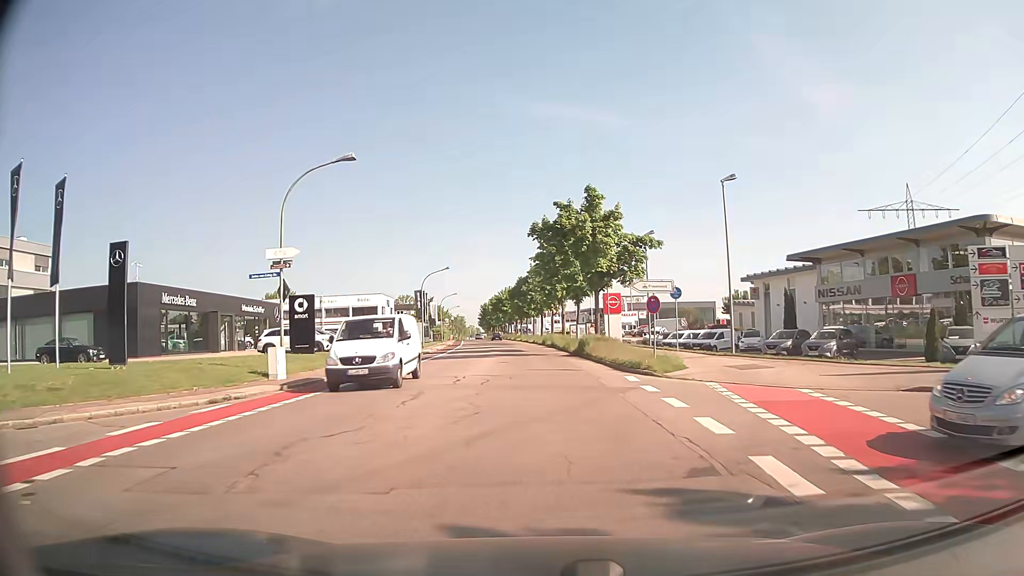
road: tertiary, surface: asphalt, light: Day
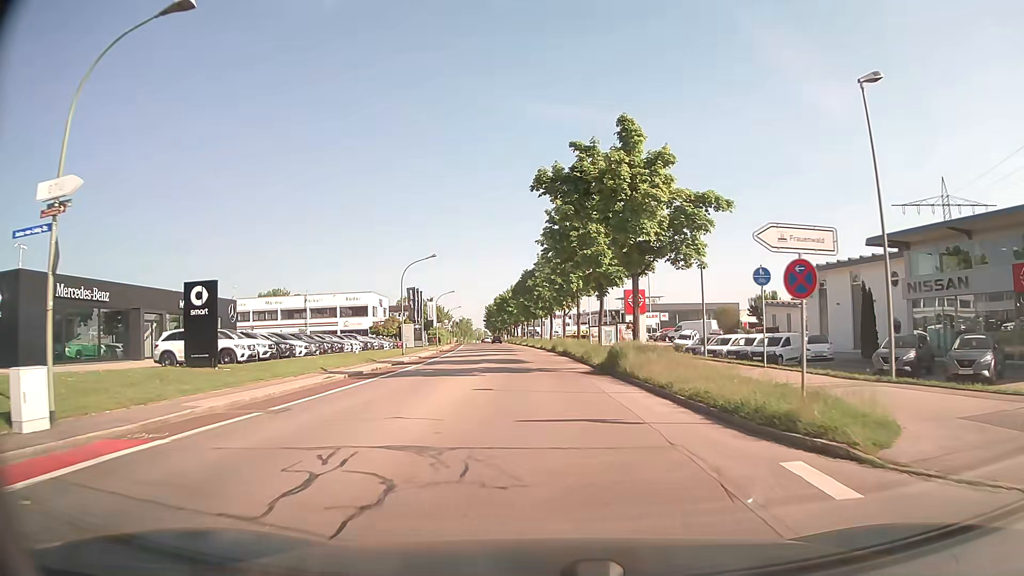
(-0.1, +12.3) m; -1°
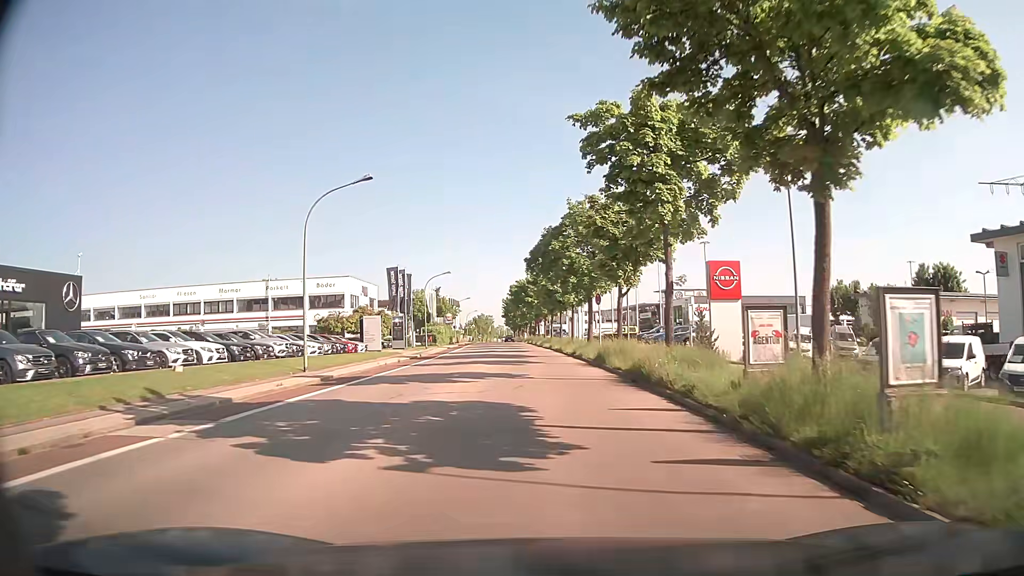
(-0.5, +24.9) m; -2°
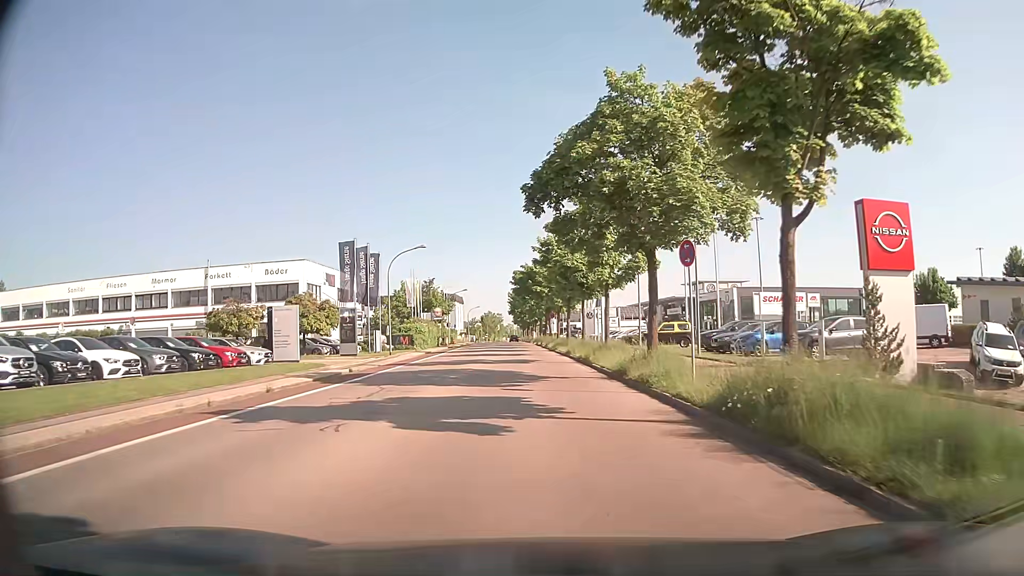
(0.0, +19.1) m; -1°
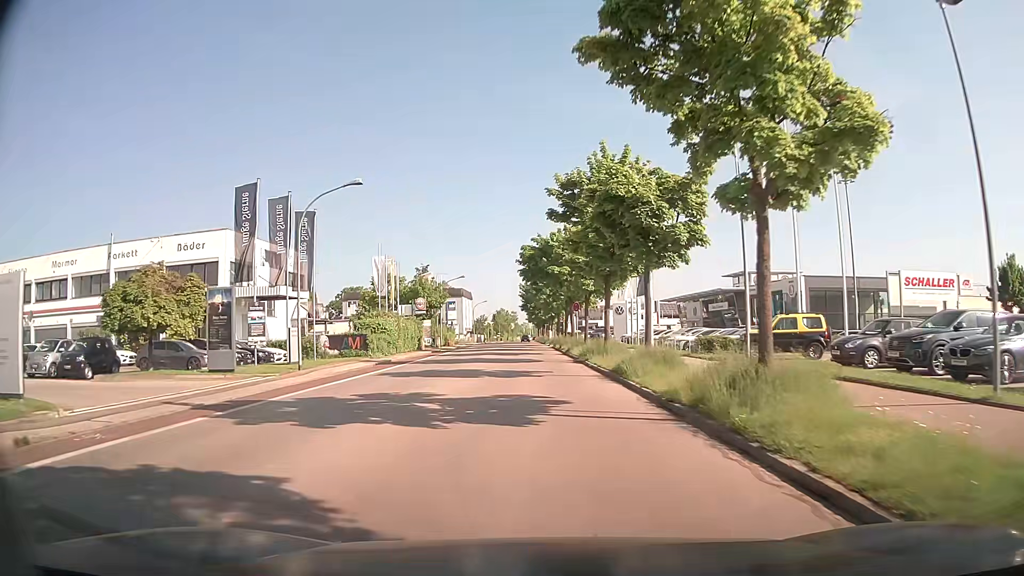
(-0.2, +19.6) m; -2°
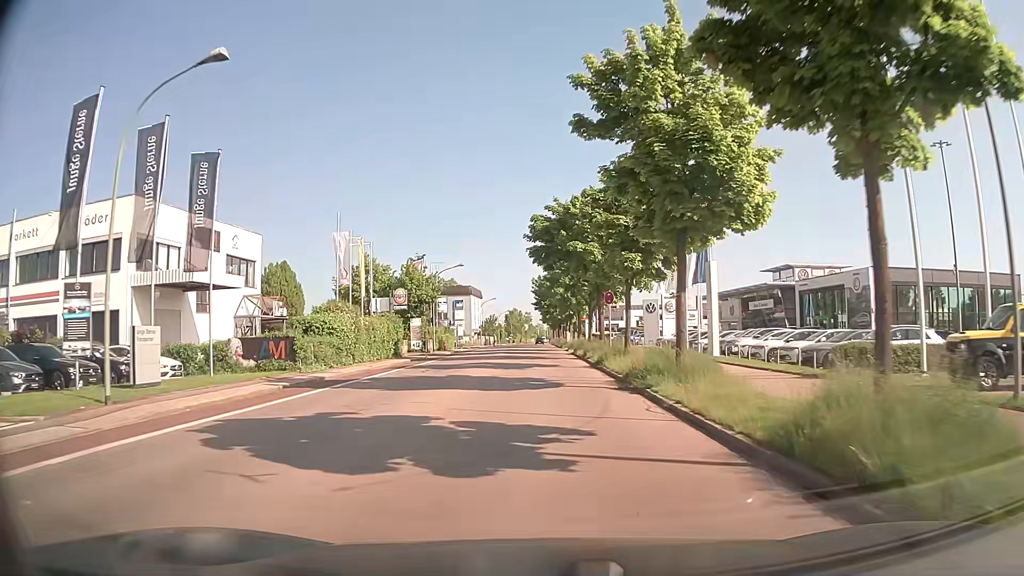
(+0.1, +13.4) m; -1°
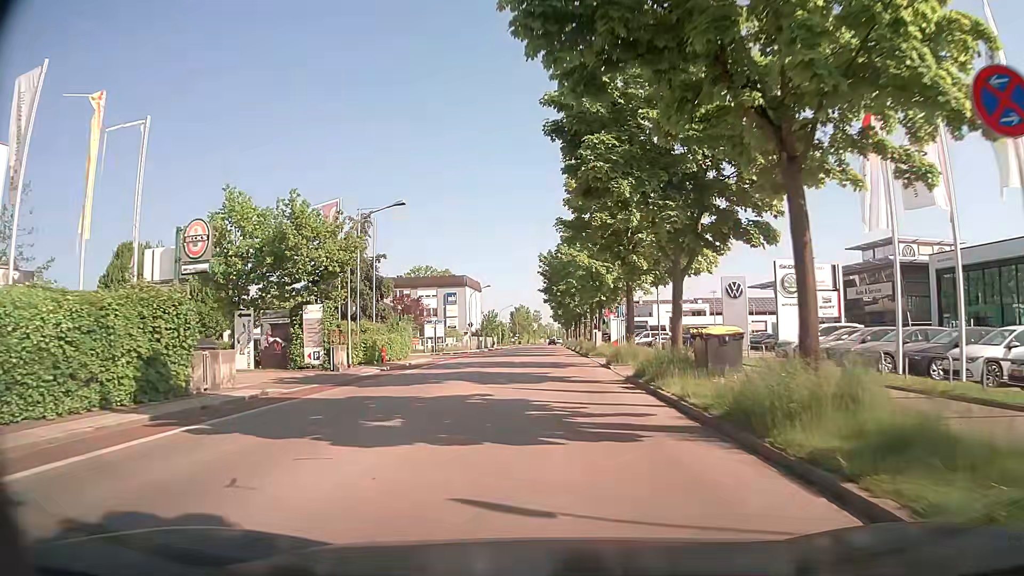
(-0.1, +27.4) m; 0°
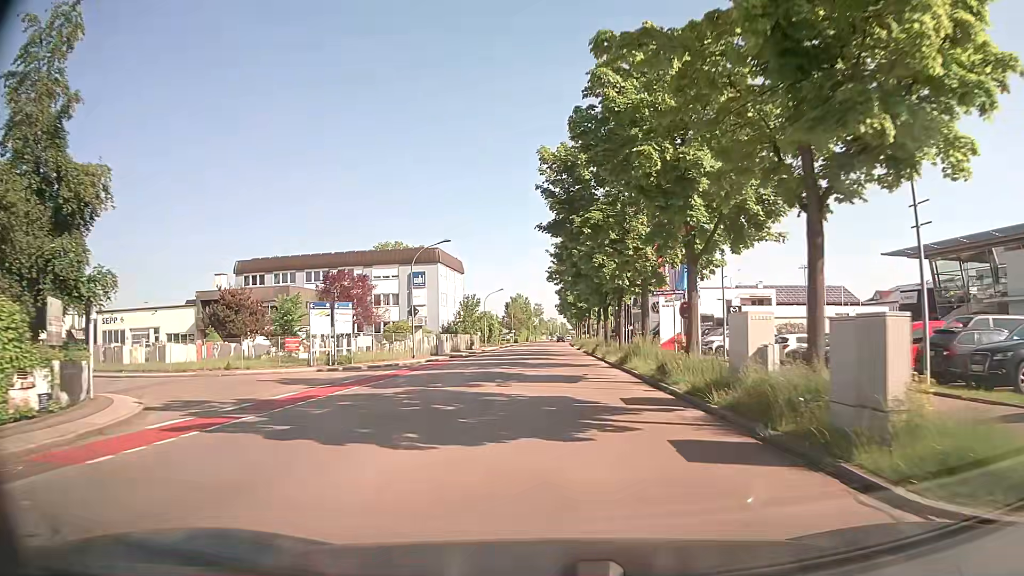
(-0.3, +35.2) m; 0°
(0, +10) (0, +20) (0, +30) (0, +40) (0, +50) (0, +60) (0, +70) (0, +80) (+1, +90) (+1, +100) m
